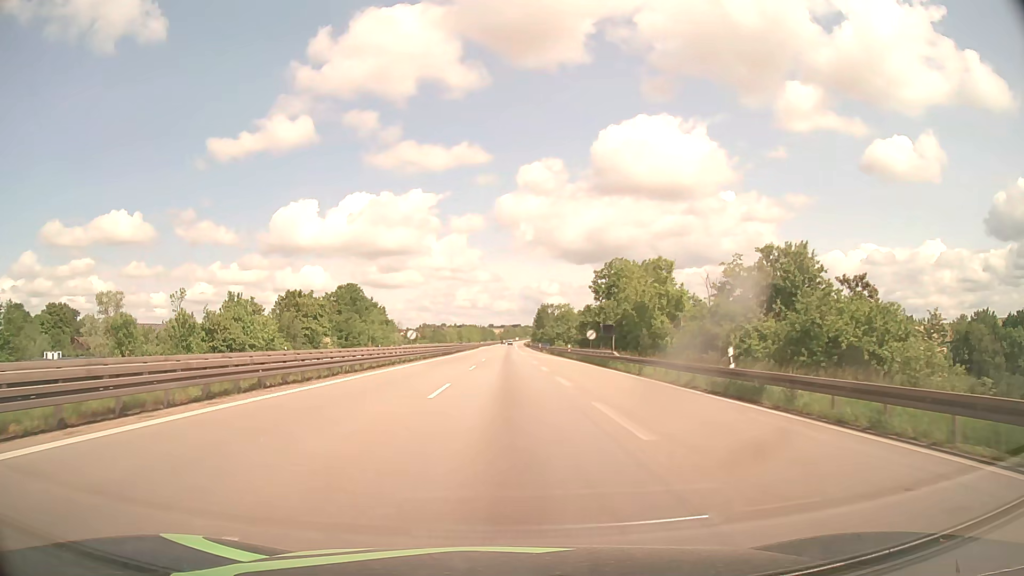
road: motorway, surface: asphalt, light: Day
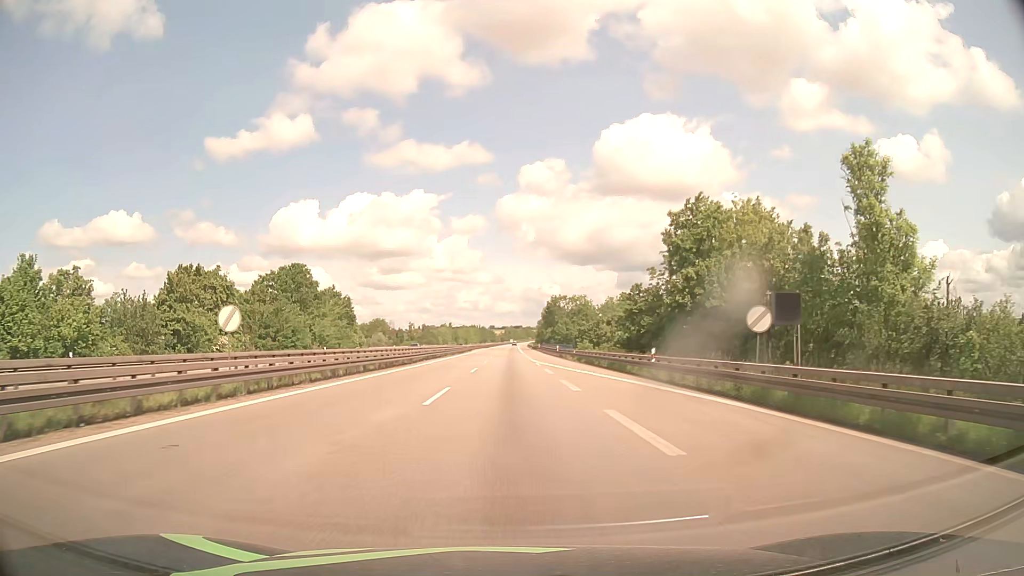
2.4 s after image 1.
(0.0, +37.8) m; 0°
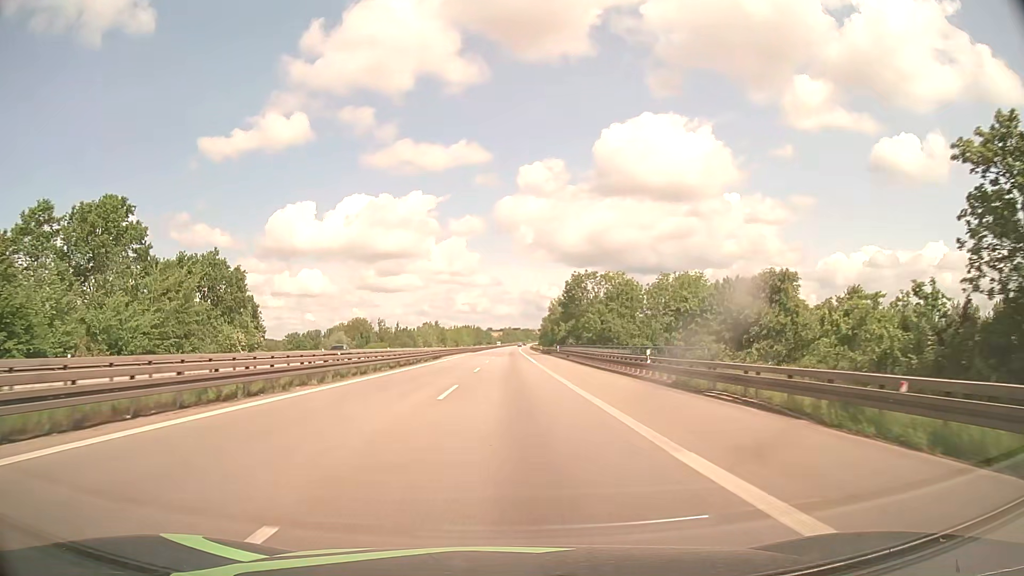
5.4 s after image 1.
(+0.1, +52.7) m; 0°
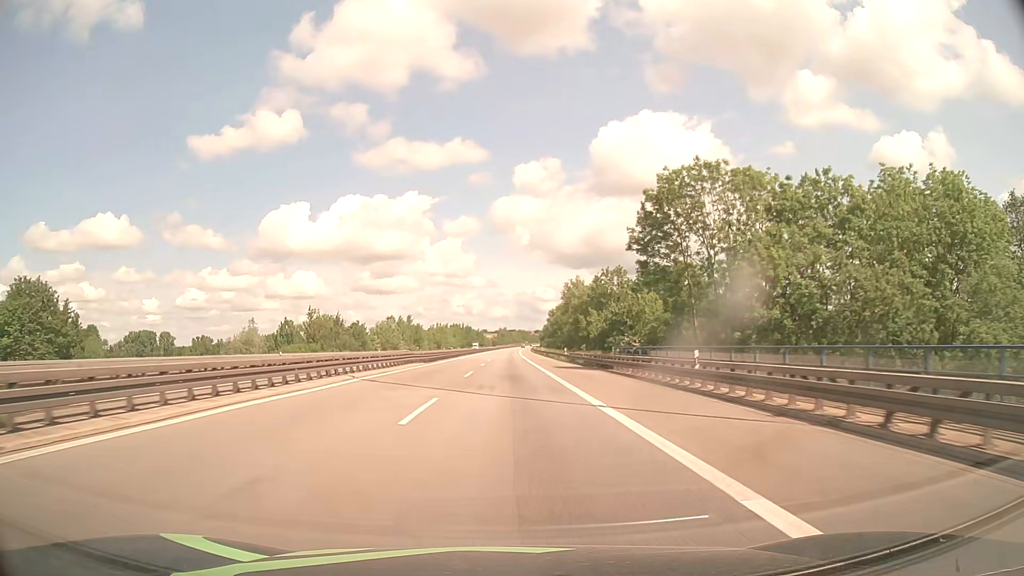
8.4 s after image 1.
(+0.1, +60.3) m; 0°
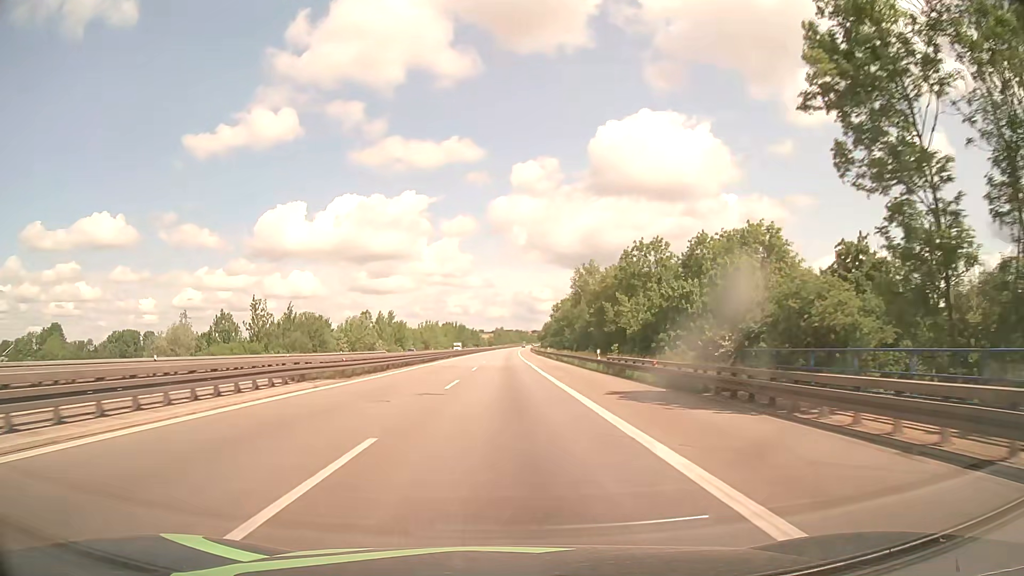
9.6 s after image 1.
(+0.1, +26.0) m; +1°
(0, +10) (0, +20) (0, +30) (0, +40) (0, +50) (0, +60) (0, +70) (0, +80) (0, +90) (0, +100) m
